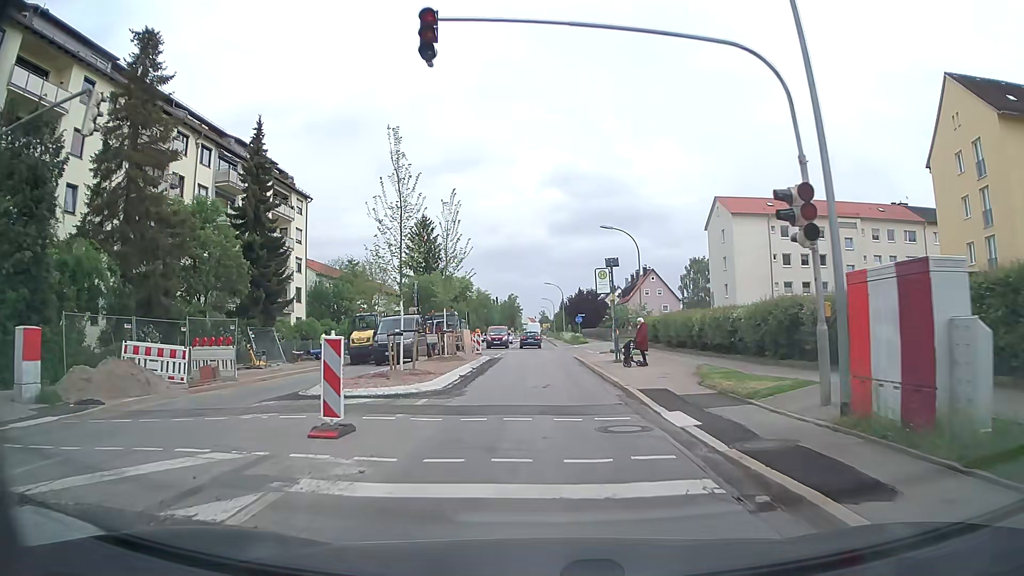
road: secondary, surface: asphalt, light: Day
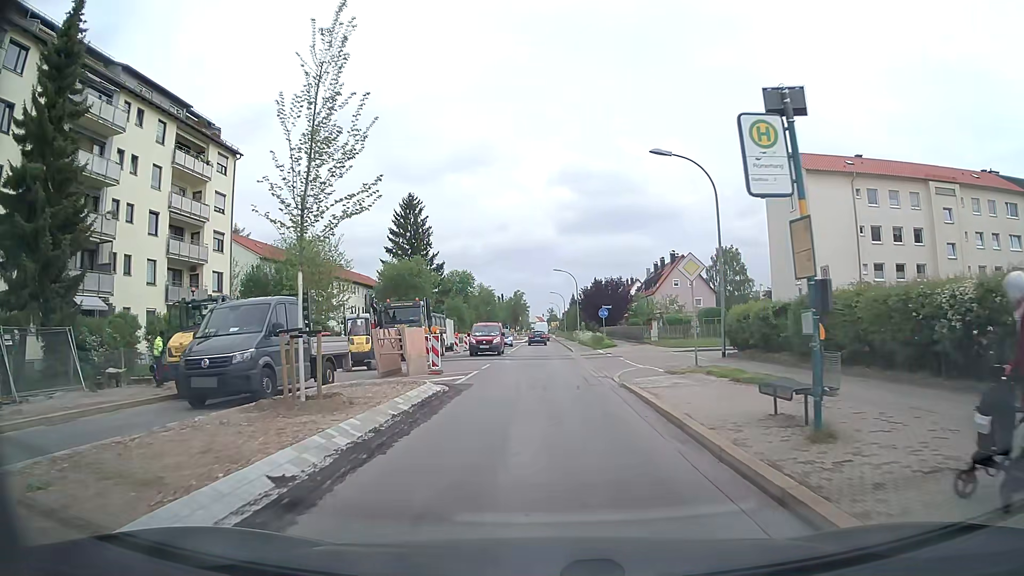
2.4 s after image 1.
(-0.2, +18.2) m; -1°
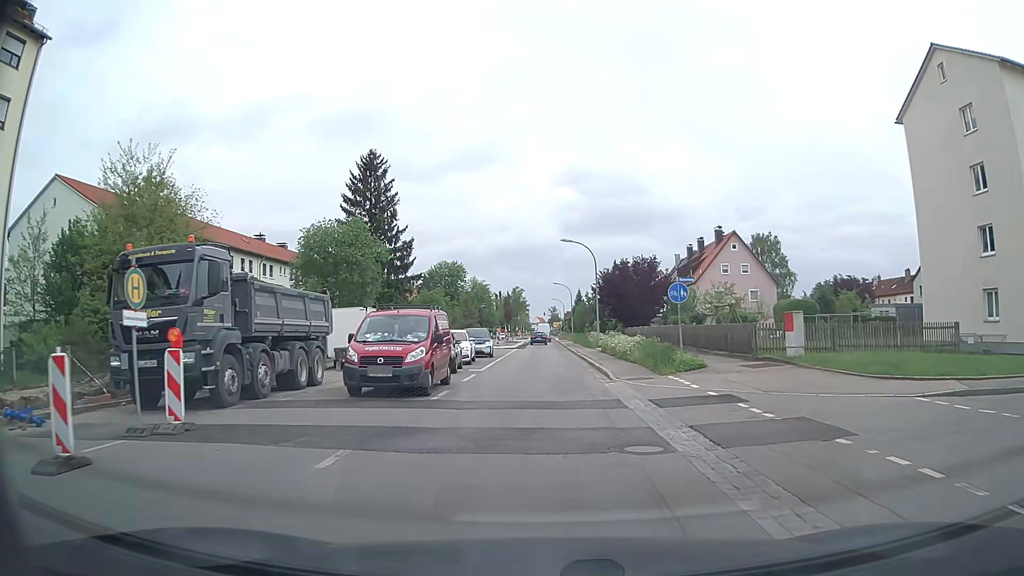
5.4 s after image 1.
(+0.1, +24.4) m; 0°
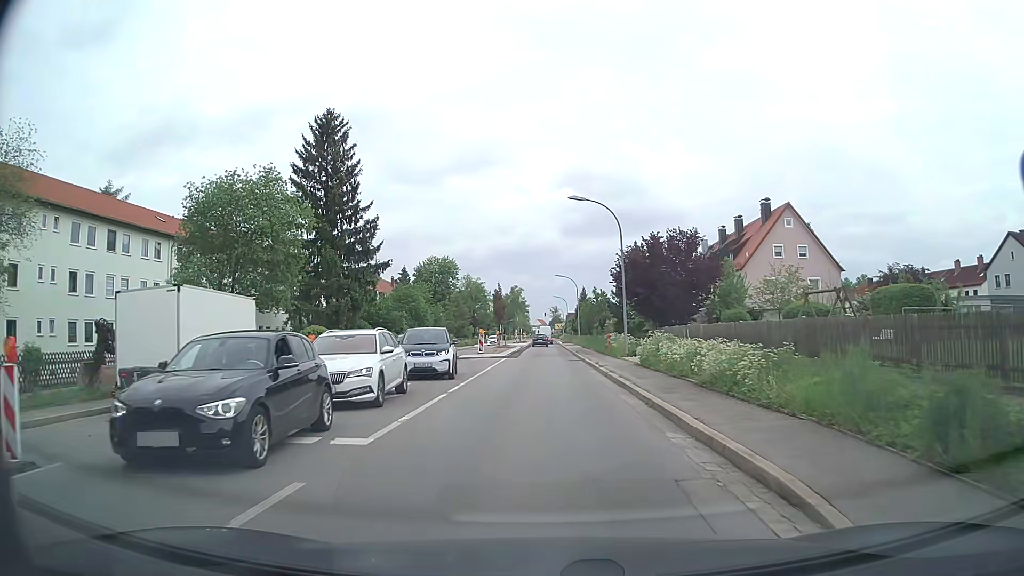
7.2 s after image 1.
(0.0, +15.8) m; 0°
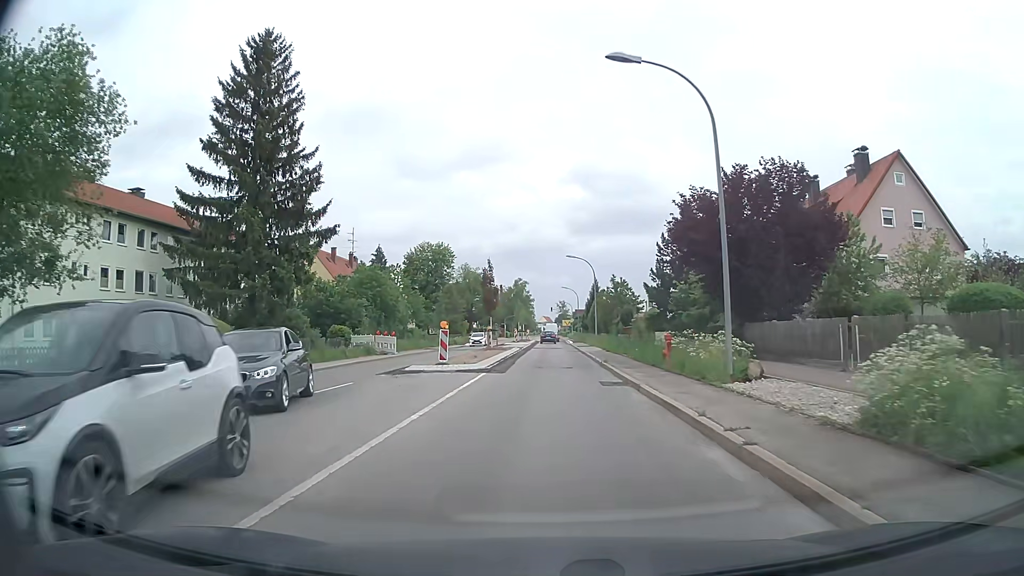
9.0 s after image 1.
(-0.1, +17.1) m; 0°
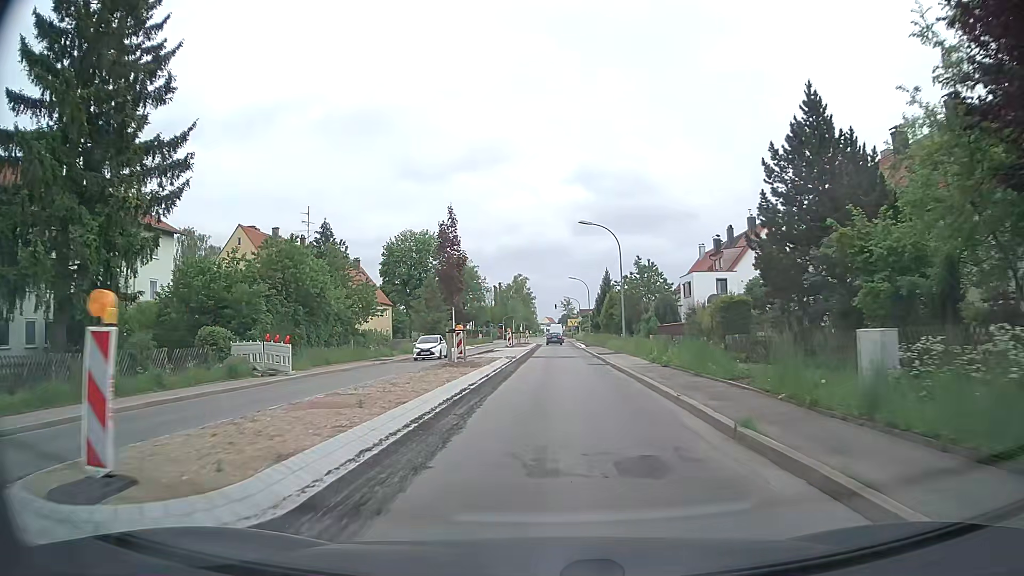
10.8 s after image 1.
(0.0, +18.8) m; 0°
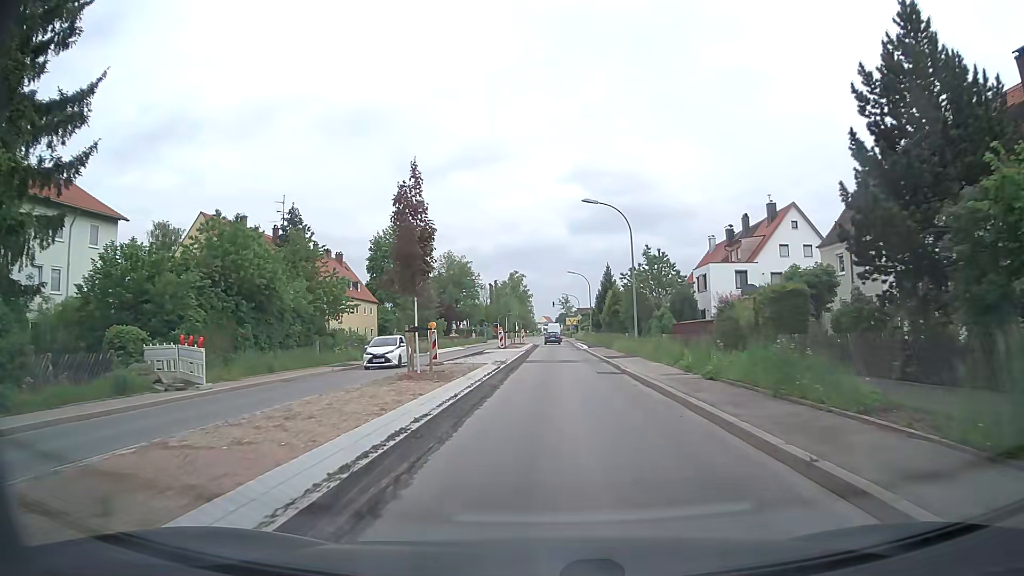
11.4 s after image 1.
(0.0, +6.6) m; 0°
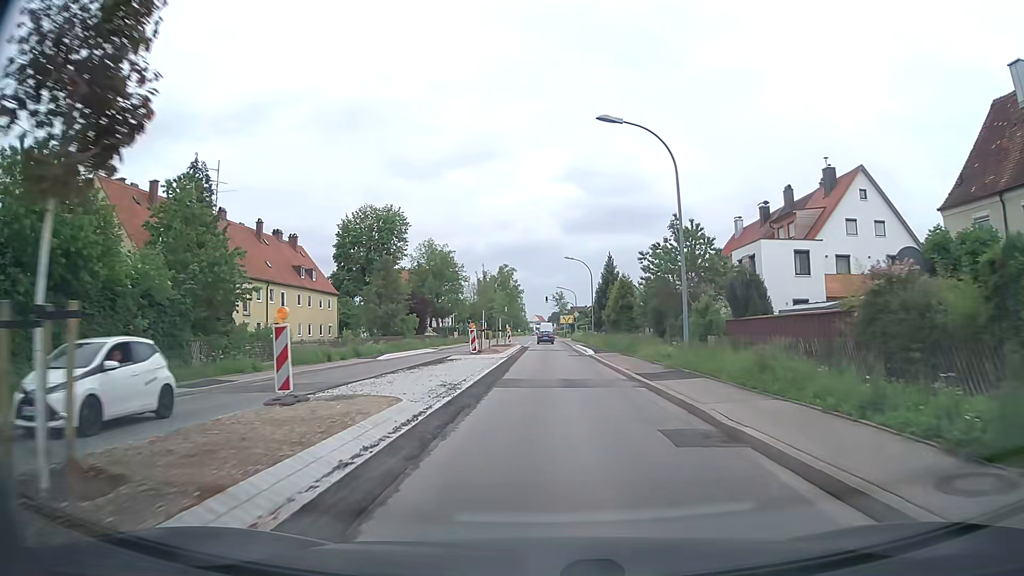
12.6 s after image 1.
(0.0, +13.7) m; +1°
(0, +10) (0, +20) (0, +30) (0, +40) (0, +50) (0, +60) (0, +70) (0, +80) (0, +90) (0, +100) m
